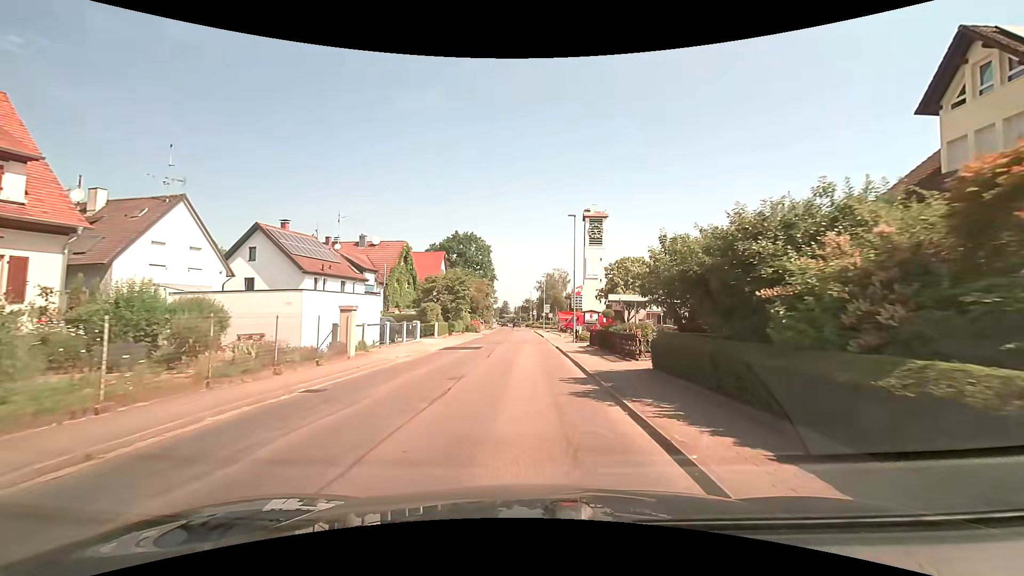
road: secondary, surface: paved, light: Day
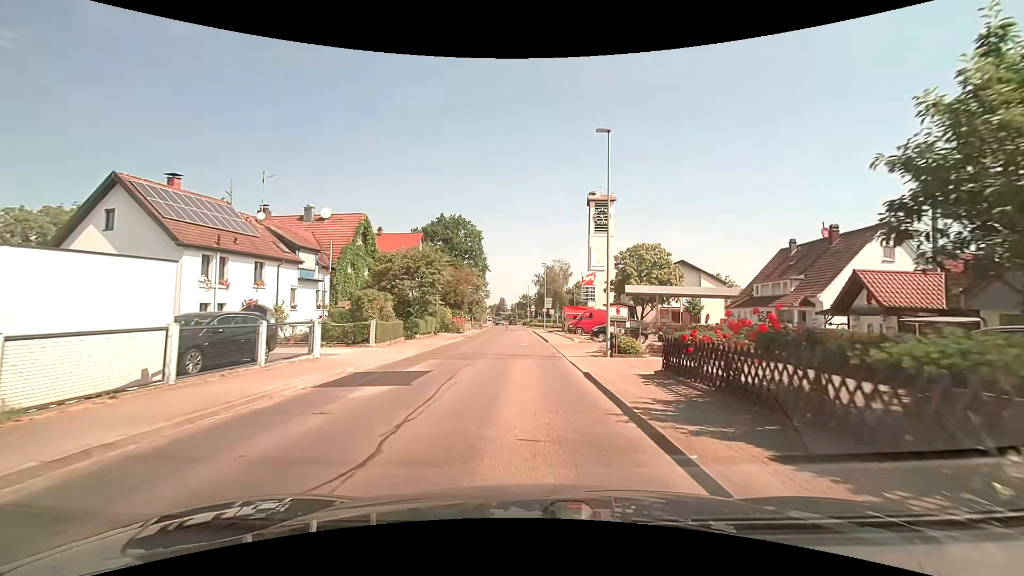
(0.0, +14.1) m; 0°
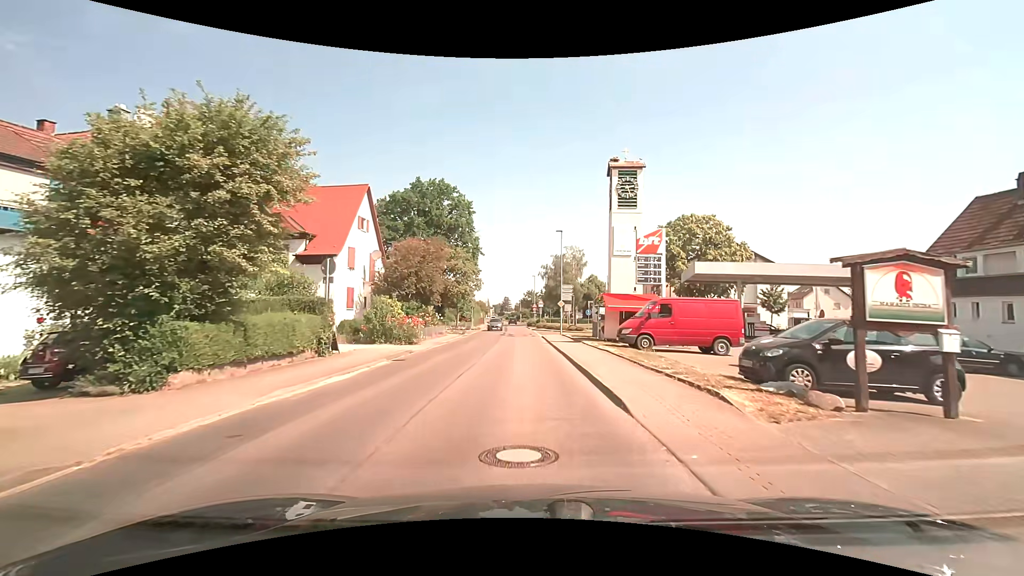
(-0.1, +22.1) m; 0°
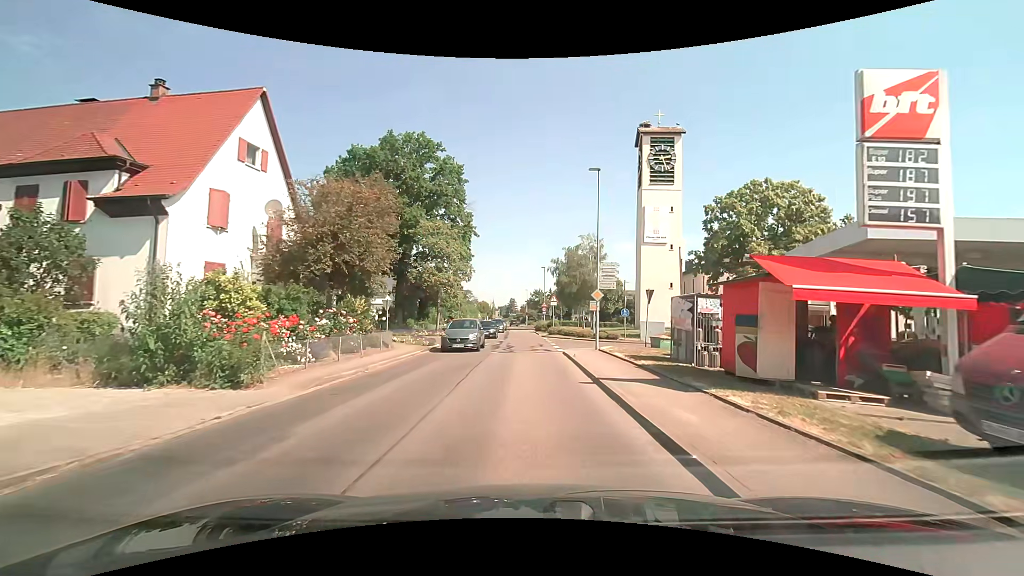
(-0.4, +16.8) m; -1°
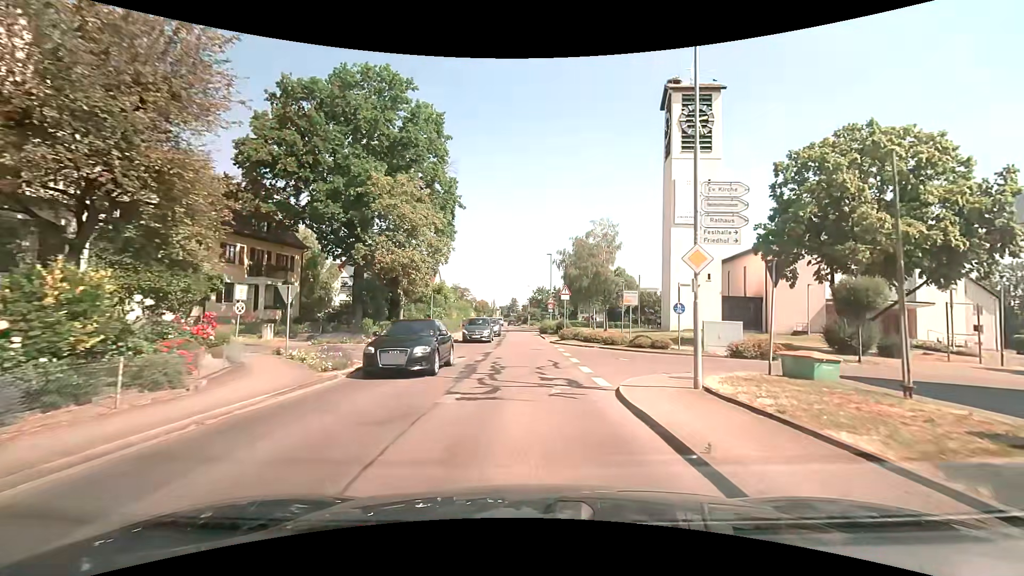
(-0.1, +12.8) m; 0°
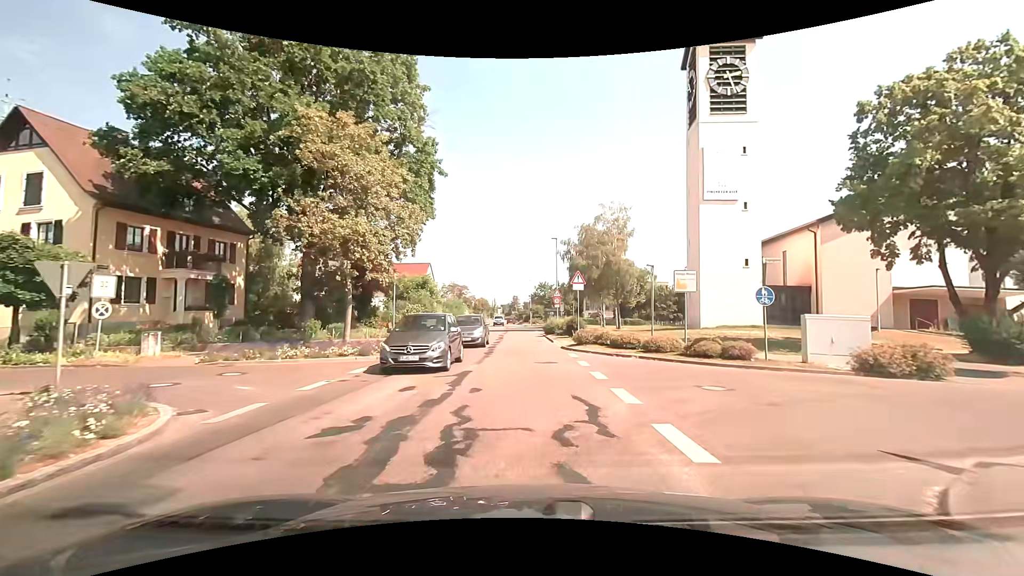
(0.0, +8.6) m; -1°
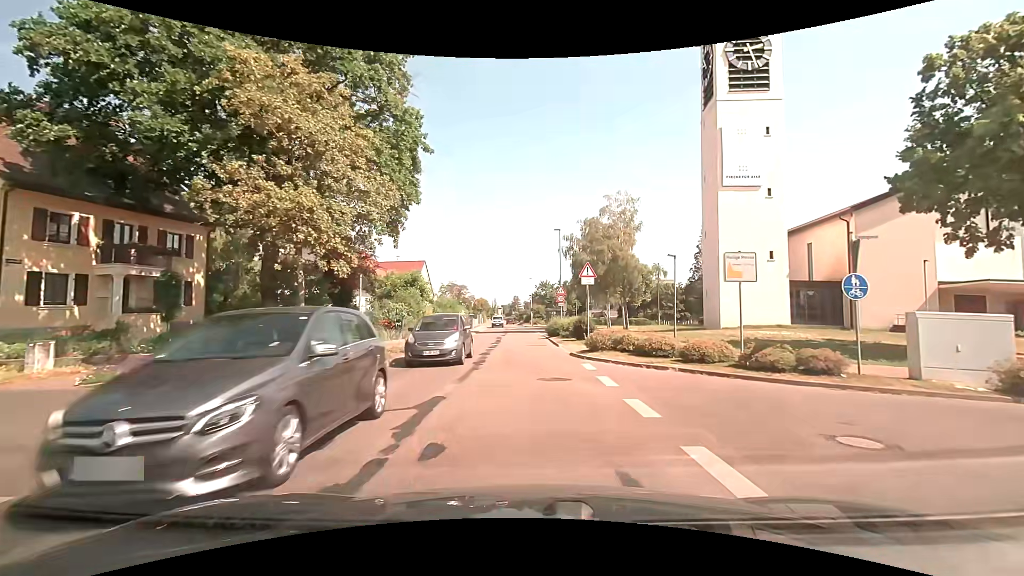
(0.0, +4.3) m; 0°
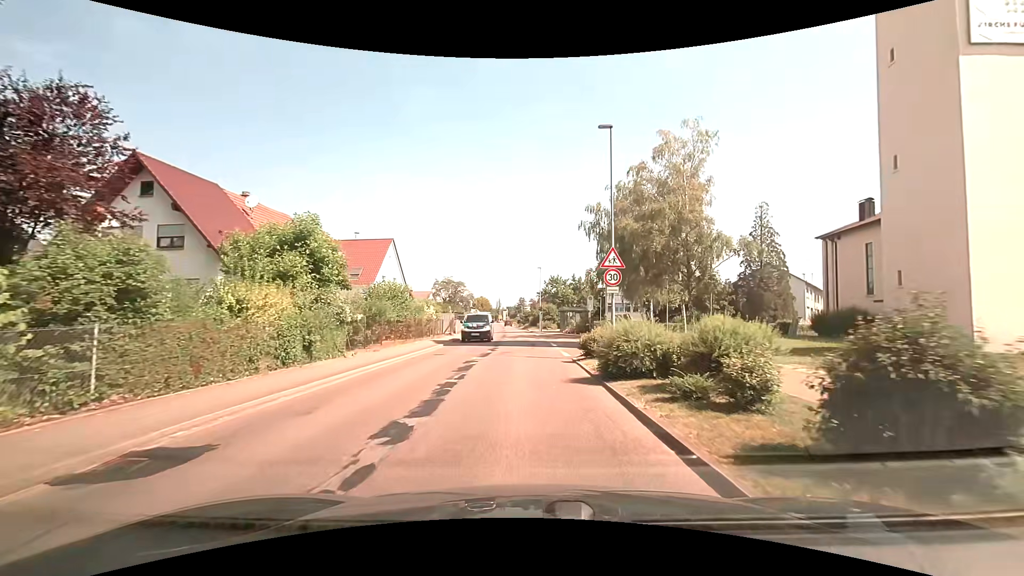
(0.0, +21.6) m; 0°
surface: asphalt
(0, +10) (0, +20) (-1, +30) (-1, +40) (-1, +50) (-2, +60) (-2, +70) (-3, +80) (-3, +90) (-4, +100) m
